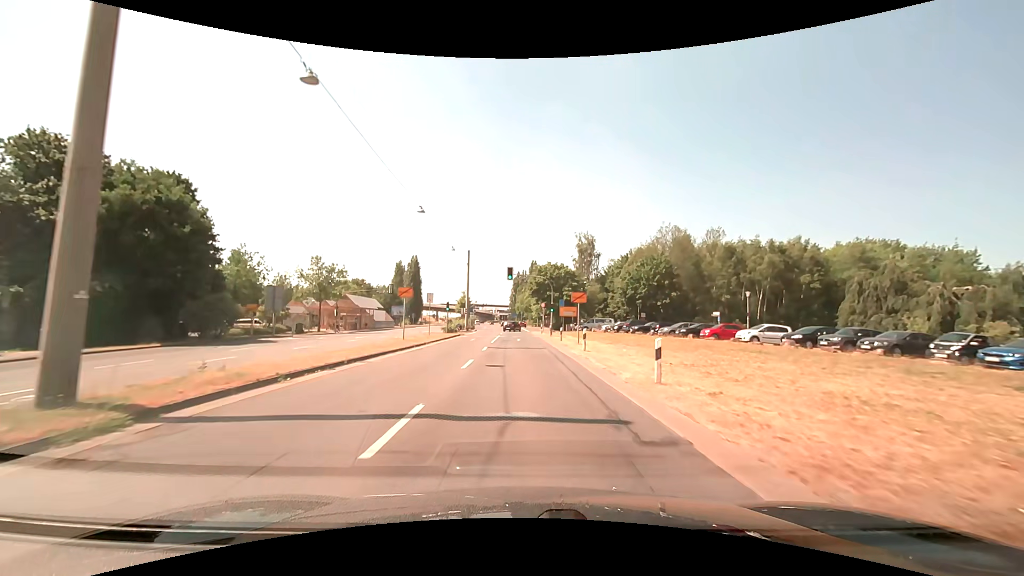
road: primary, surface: asphalt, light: Day
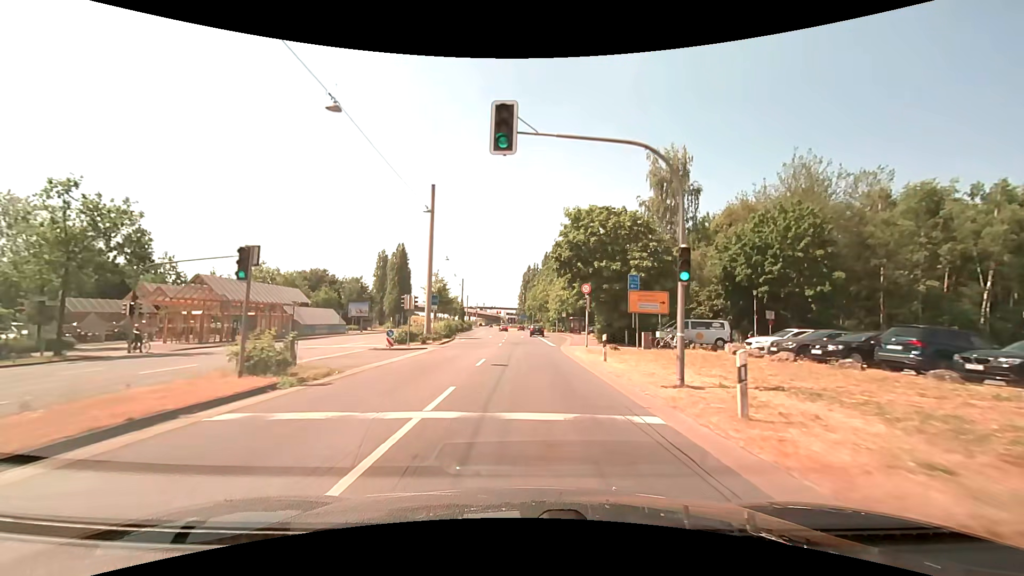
(-0.4, +38.1) m; -1°
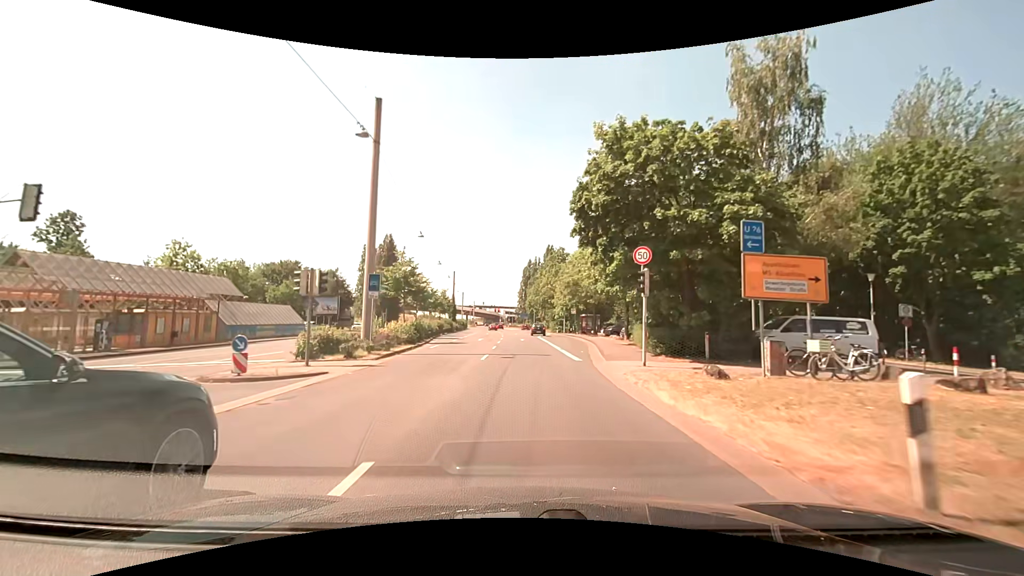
(0.0, +14.8) m; 0°
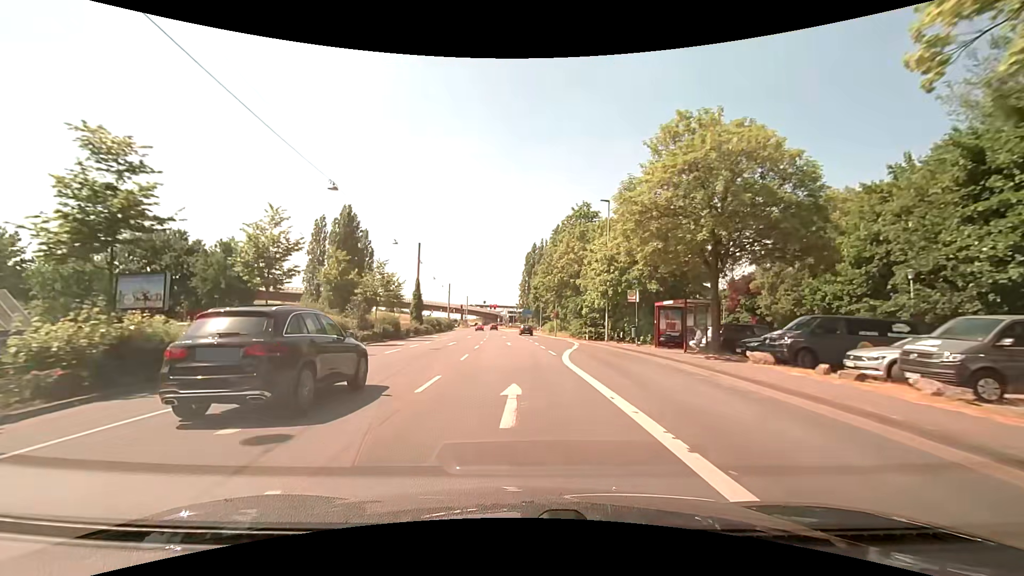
(+0.3, +35.7) m; -1°
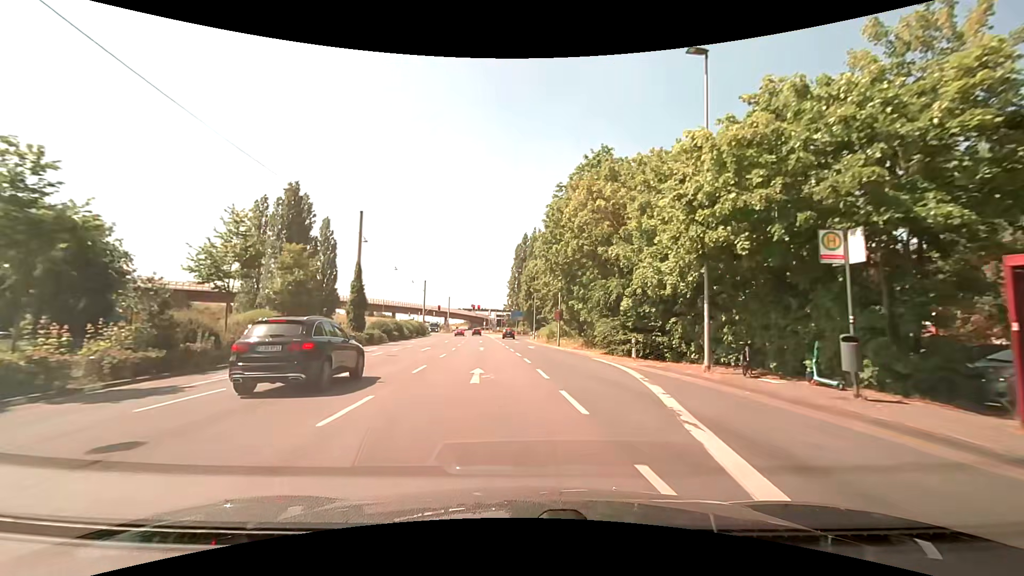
(+0.1, +20.5) m; +2°
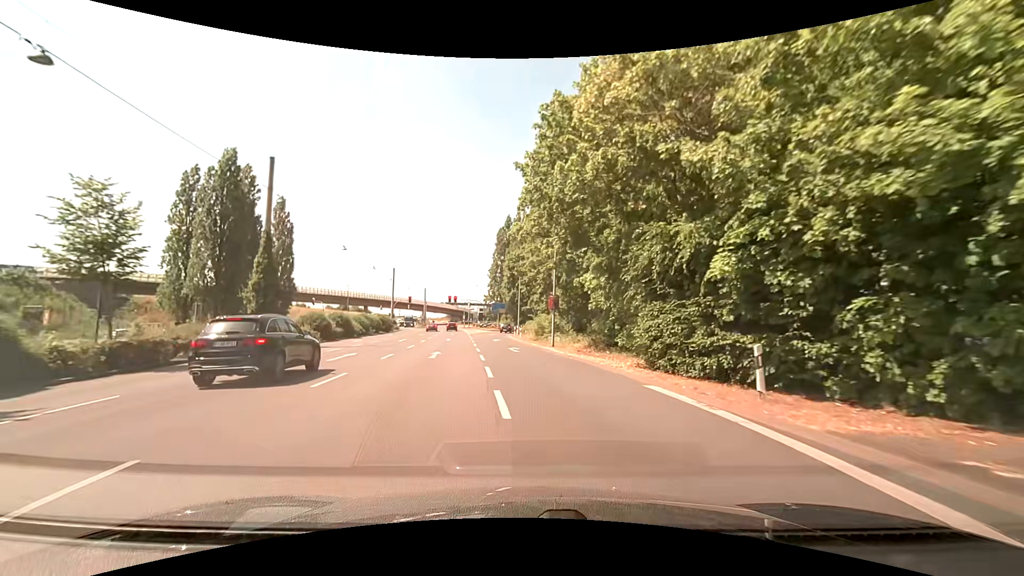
(+0.1, +13.2) m; +1°
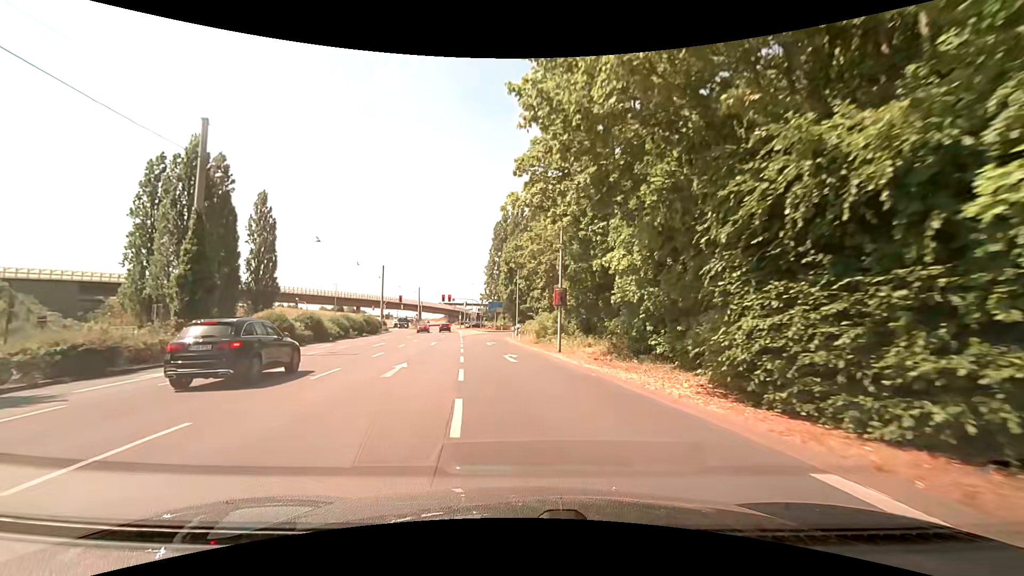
(+0.1, +6.6) m; +1°
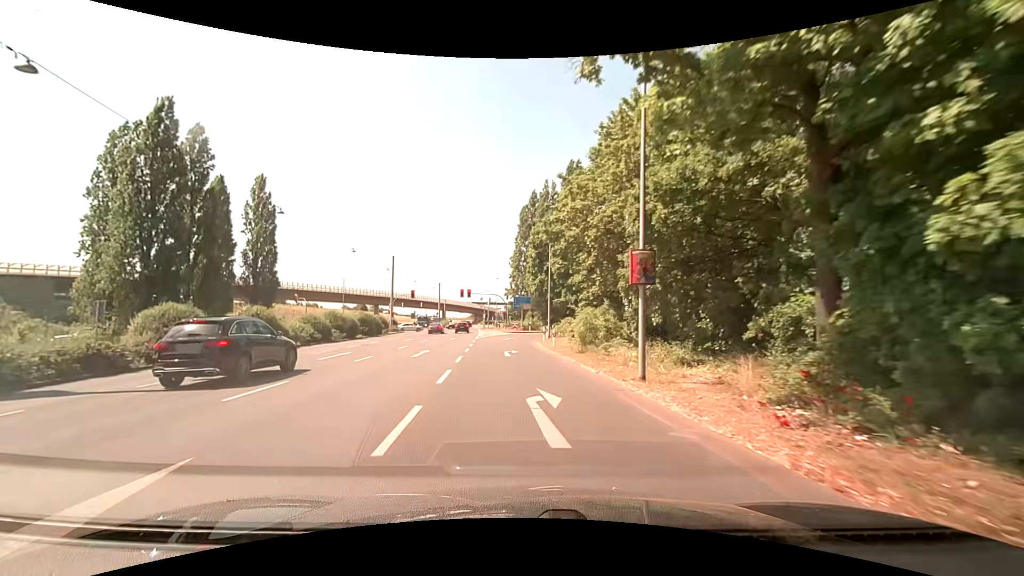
(-0.3, +13.0) m; -3°
(0, +10) (-1, +20) (-2, +30) (-2, +40) (-1, +50) (+1, +60) (+5, +69) (+10, +77) (+16, +86) (+20, +95) m
